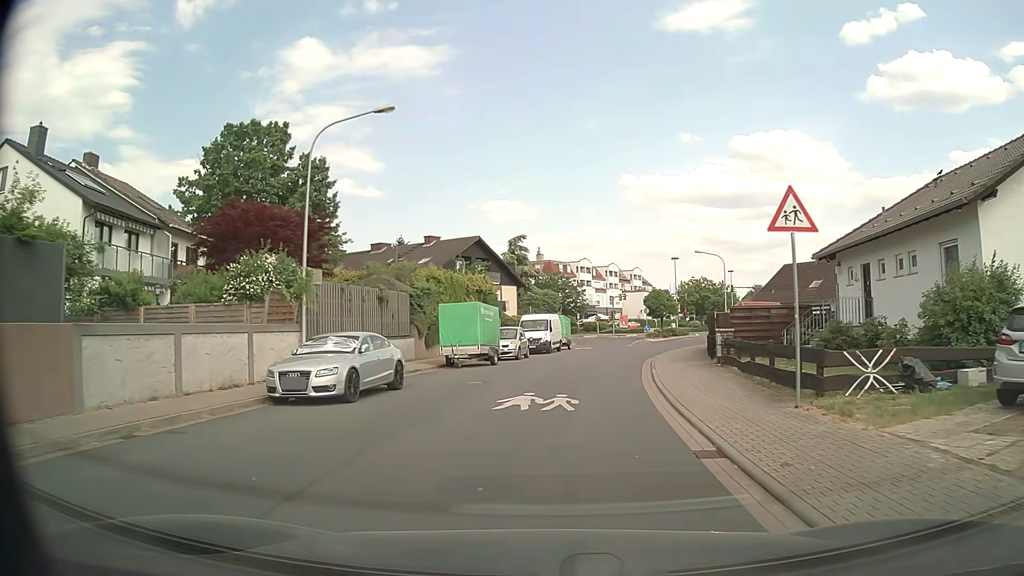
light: Day
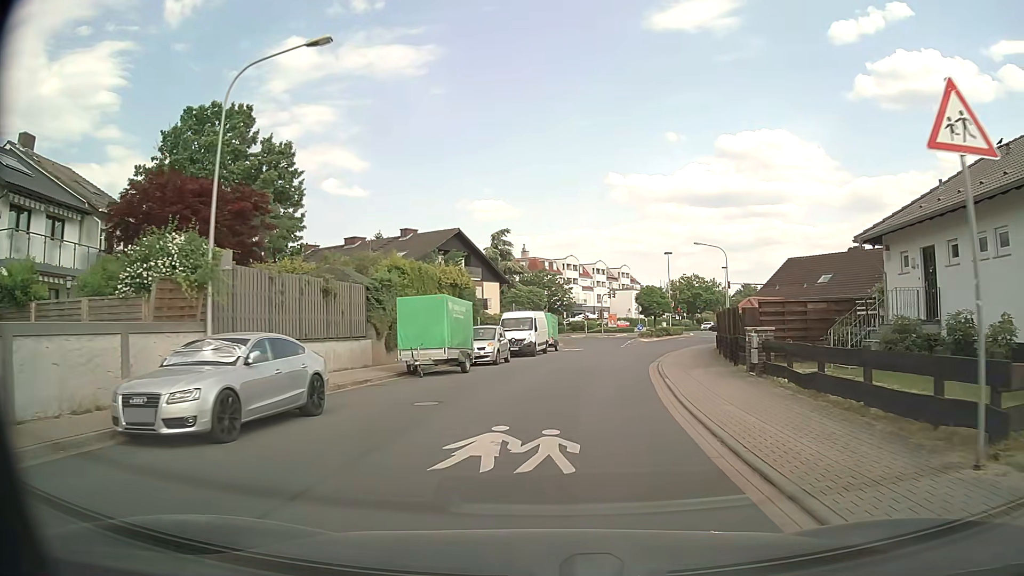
(+0.1, +5.0) m; +1°
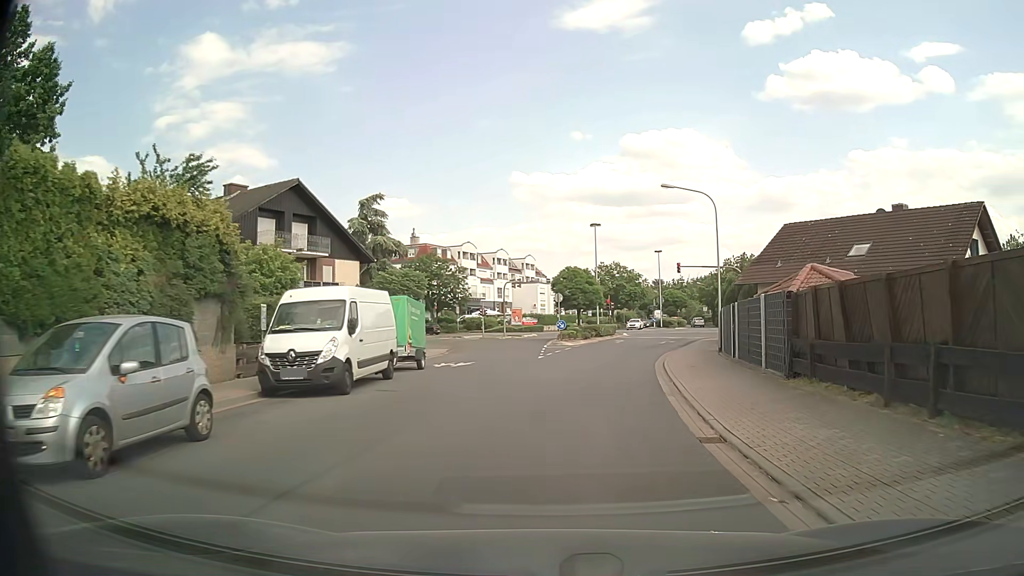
(+1.4, +20.9) m; +8°
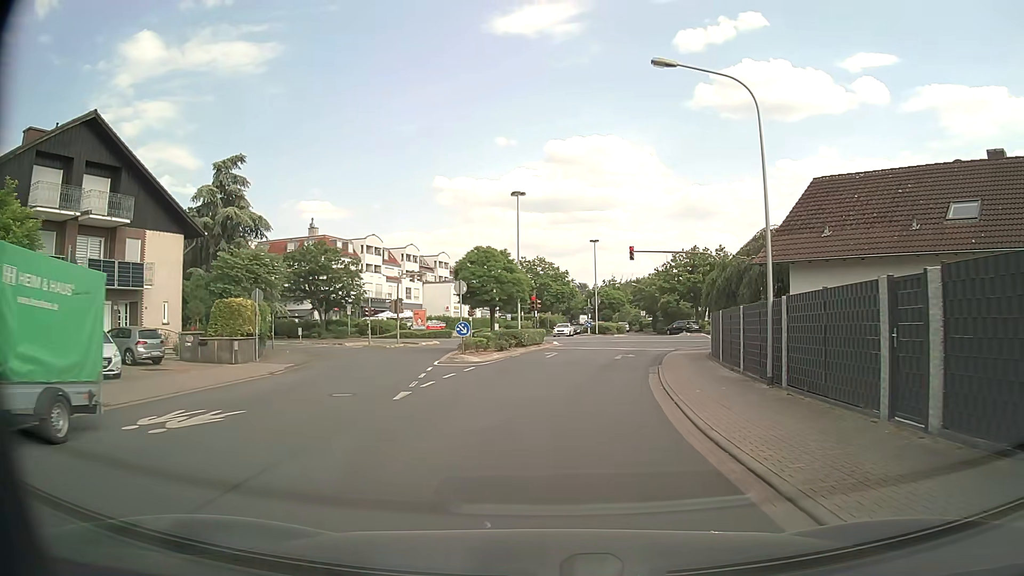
(+0.9, +15.7) m; +6°
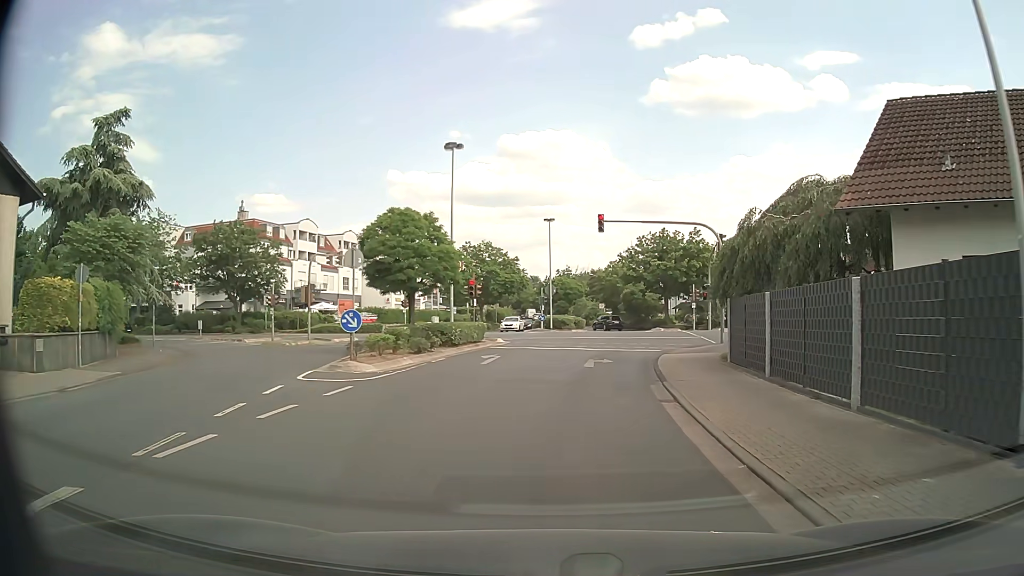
(+0.4, +10.0) m; +4°
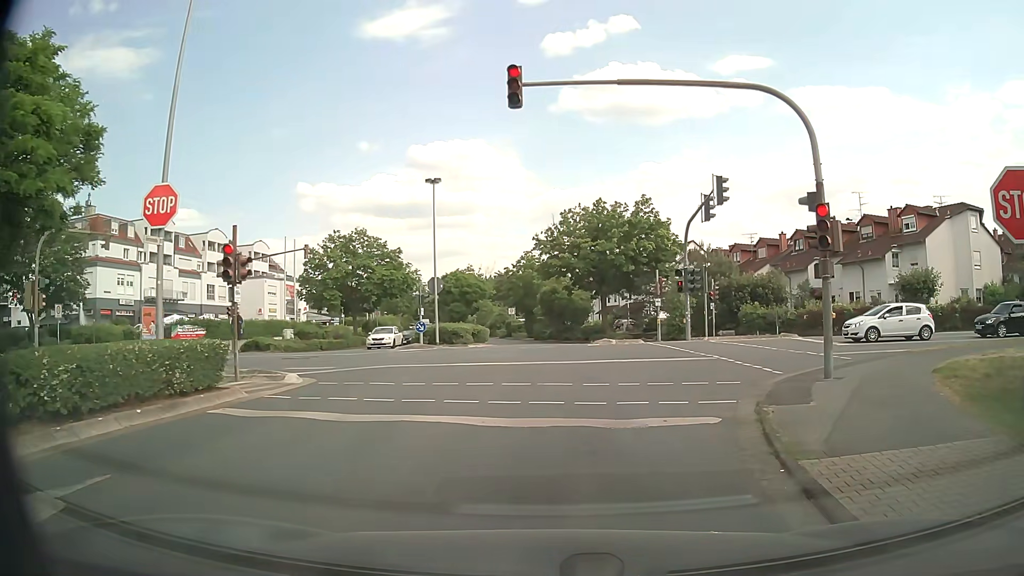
(+1.2, +18.9) m; +7°
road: unclassified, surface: asphalt
